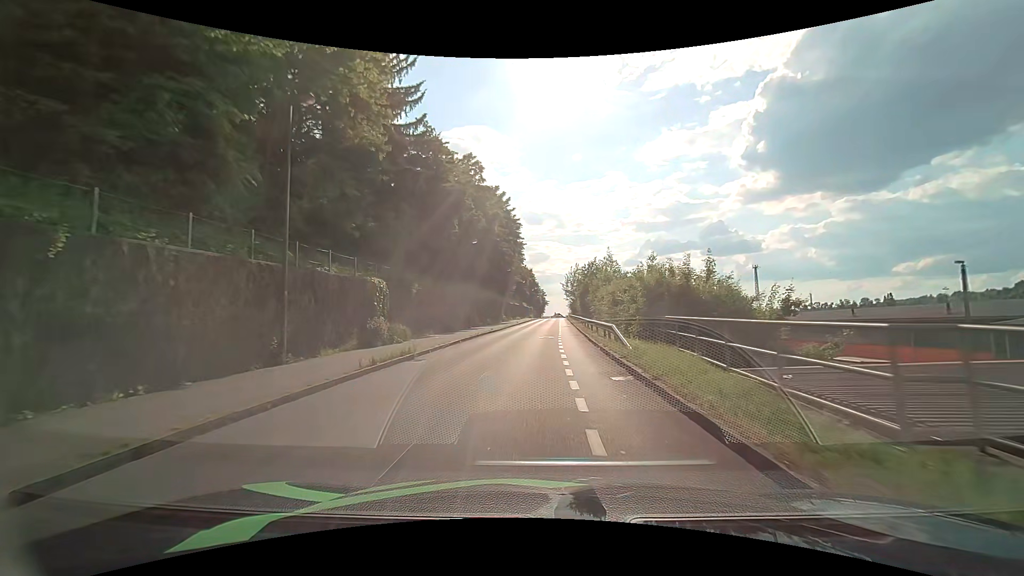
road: residential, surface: asphalt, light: Day
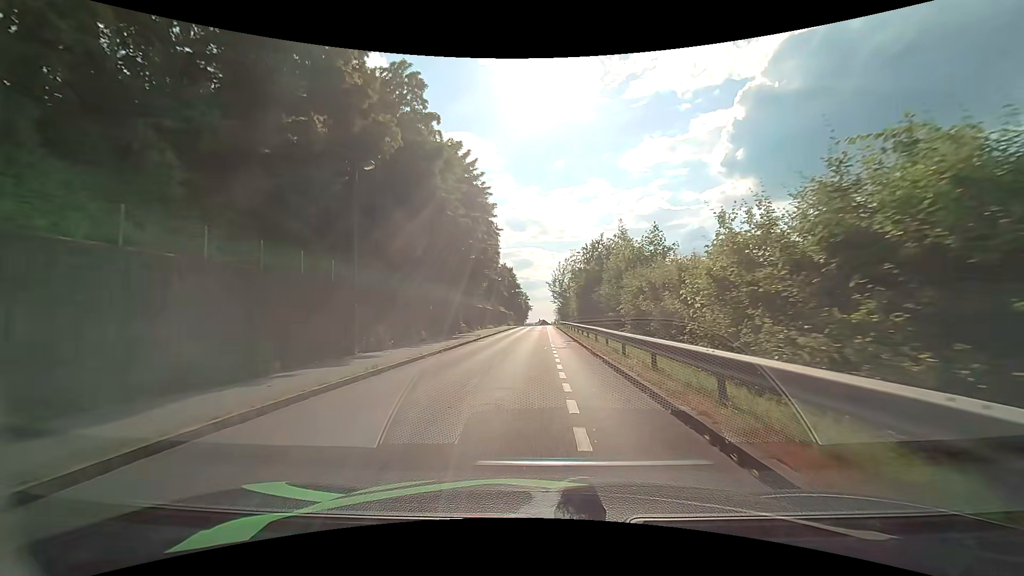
(+0.5, +24.1) m; +2°
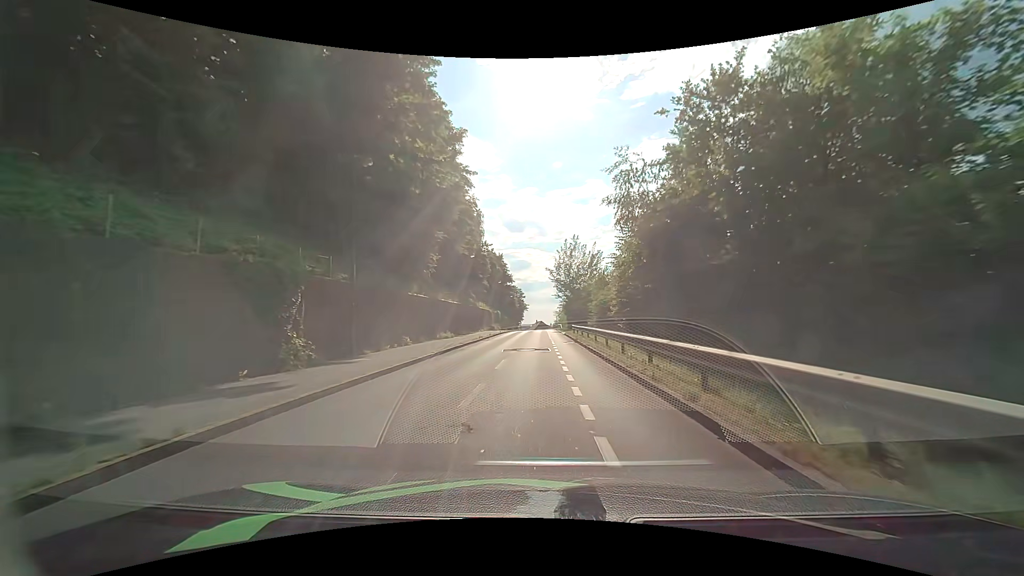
(+0.2, +30.9) m; 0°
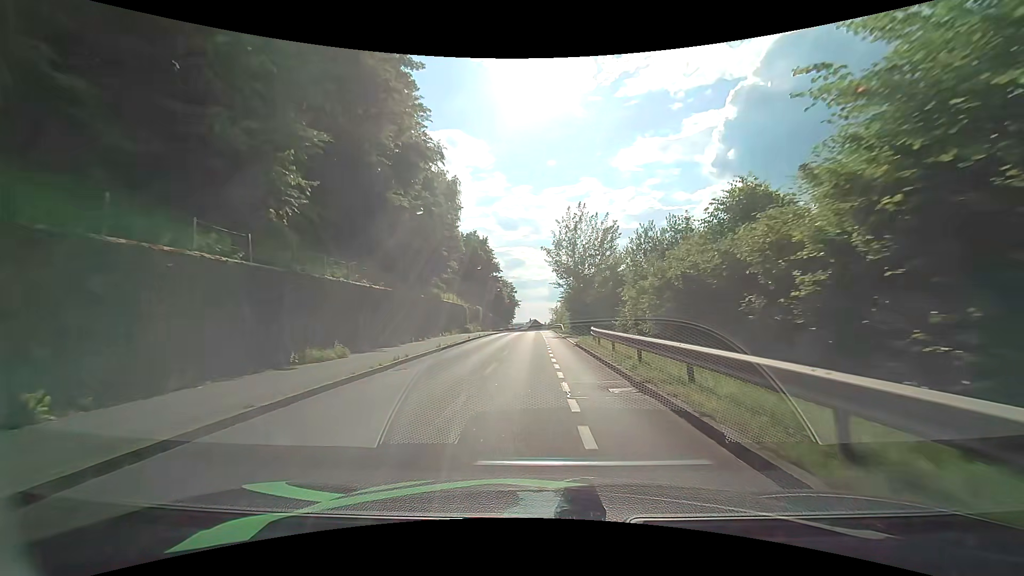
(+0.3, +20.0) m; +1°
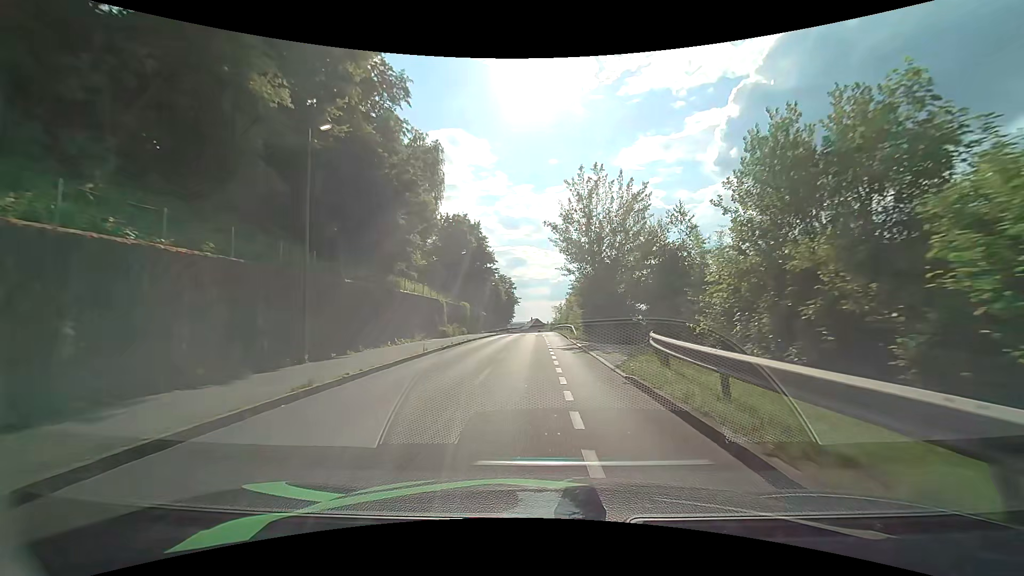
(0.0, +13.5) m; 0°
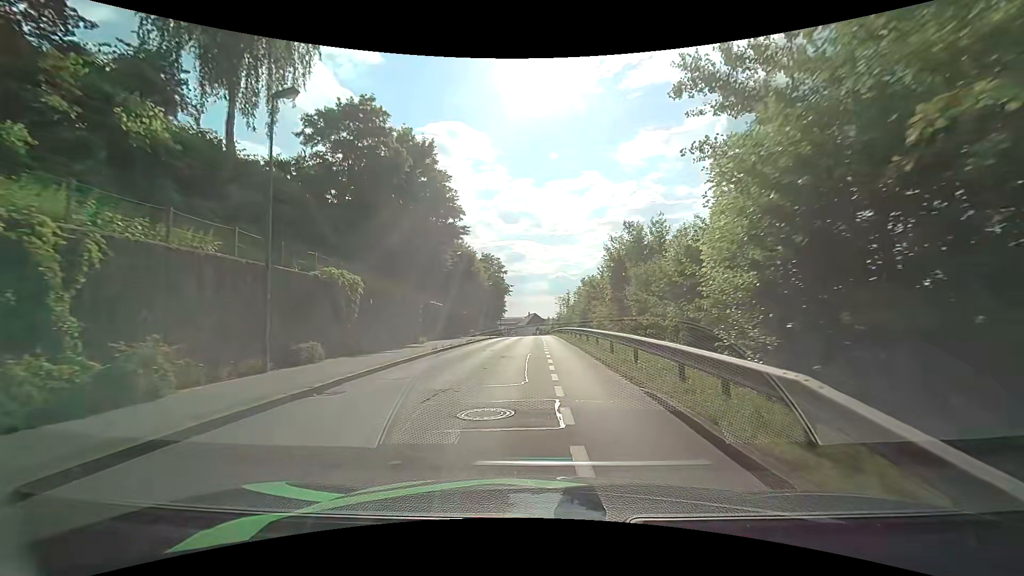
(0.0, +32.3) m; 0°
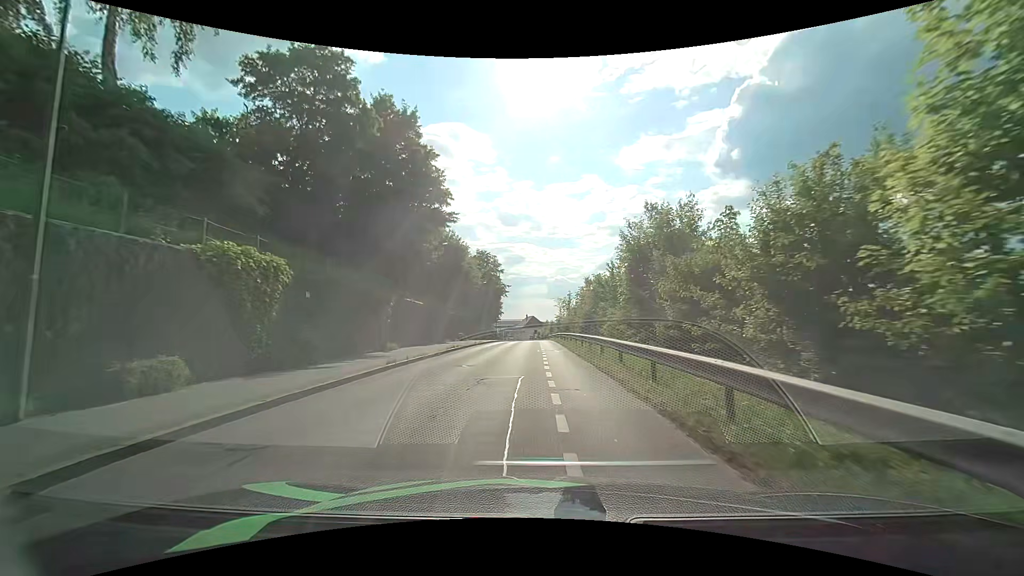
(0.0, +6.4) m; 0°
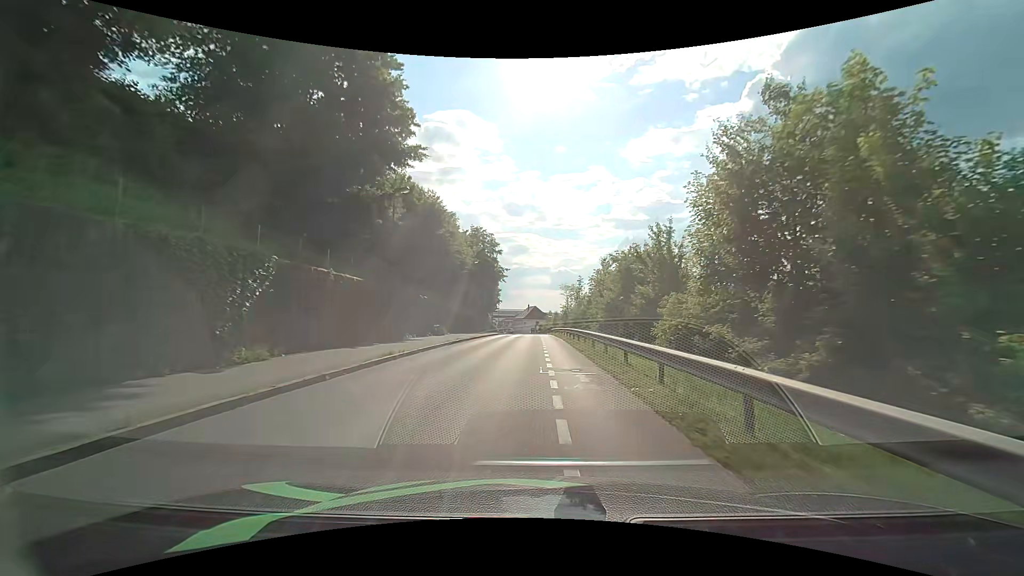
(0.0, +12.8) m; -1°
(0, +10) (0, +20) (0, +30) (0, +40) (0, +50) (0, +60) (0, +70) (0, +80) (0, +90) (0, +100) m
